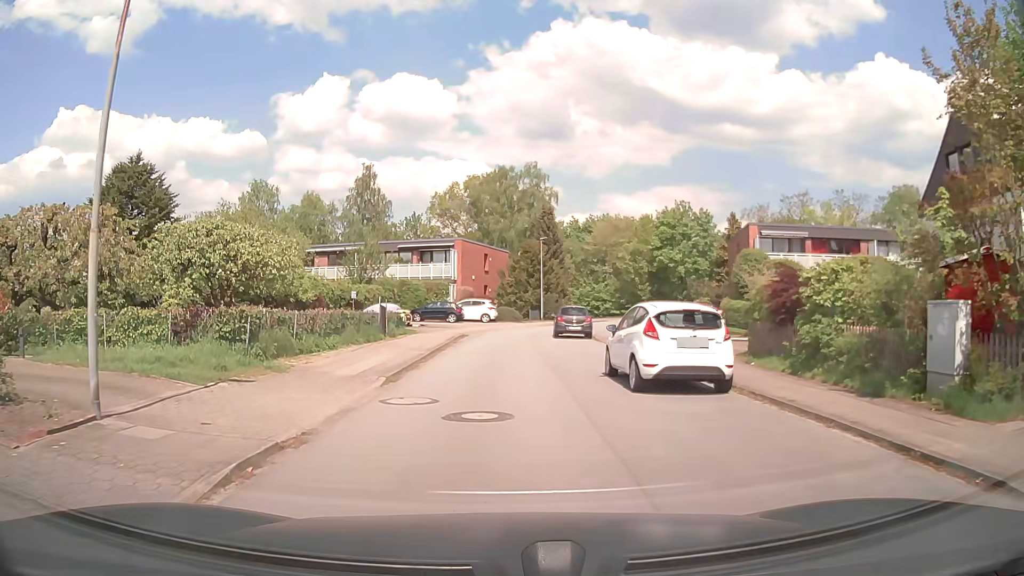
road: residential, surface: asphalt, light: Day
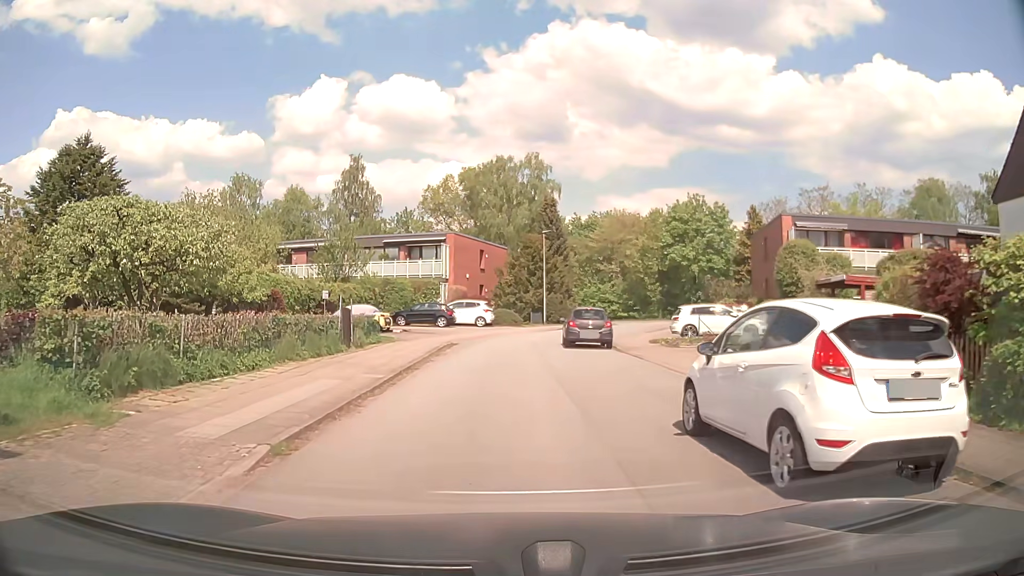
(0.0, +6.2) m; 0°
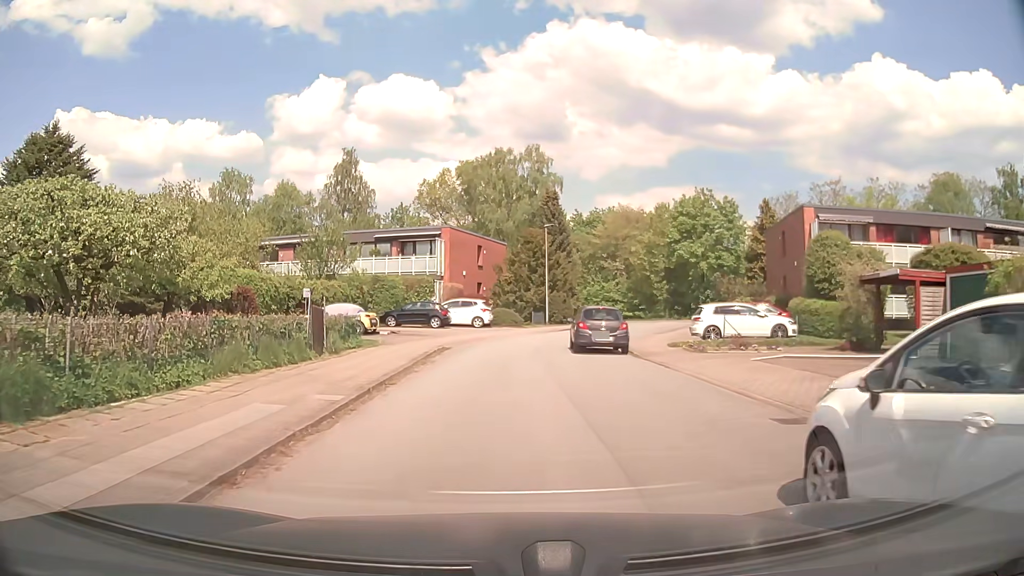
(0.0, +3.3) m; 0°
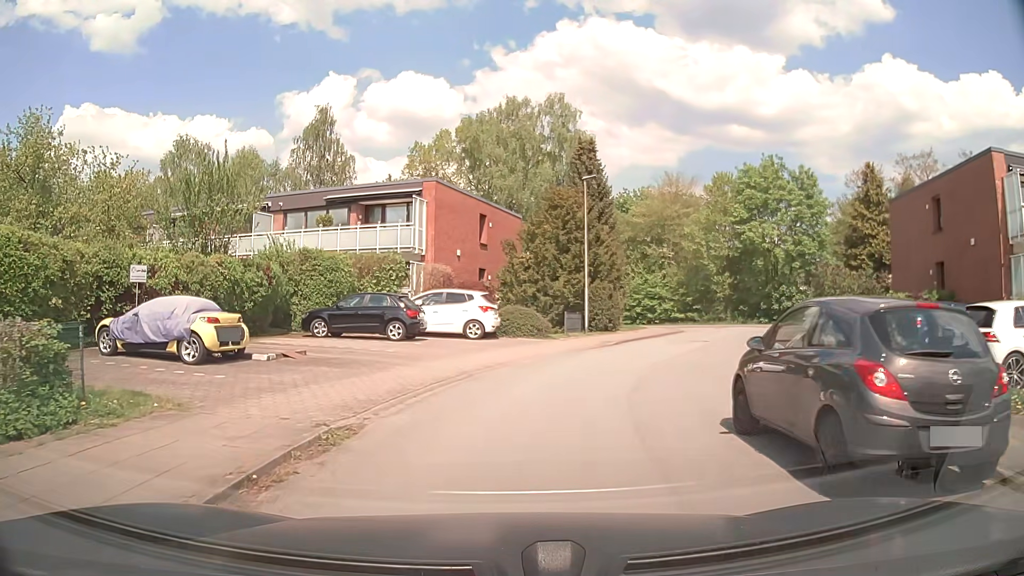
(-0.2, +16.2) m; -1°
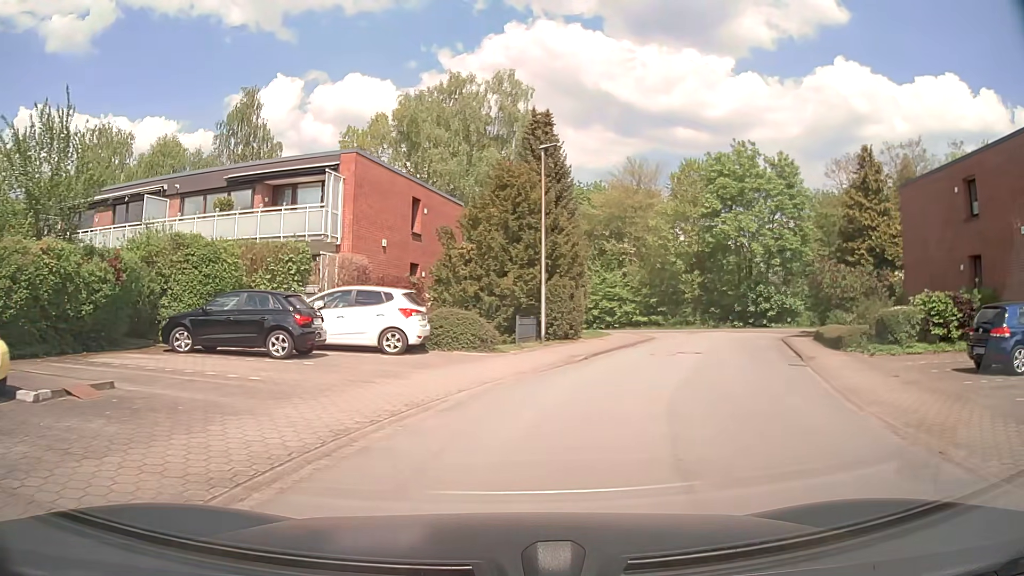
(+0.2, +6.0) m; +5°
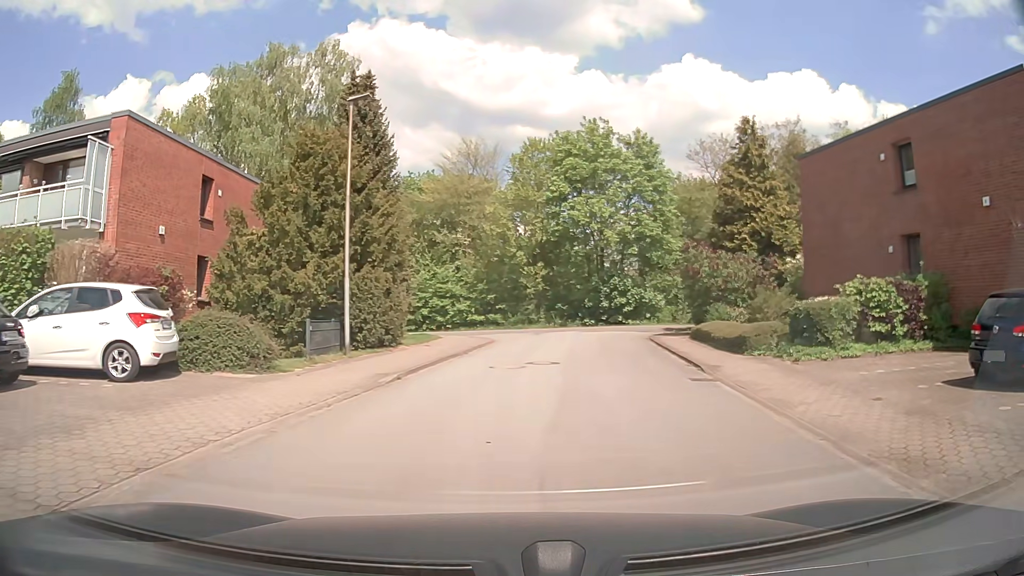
(+0.7, +5.3) m; +15°
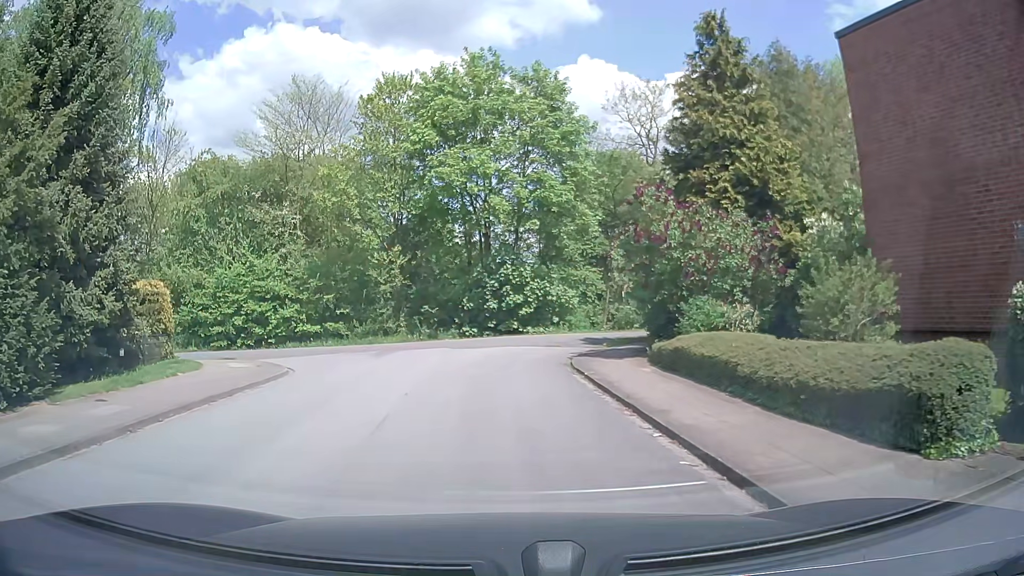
(+1.7, +12.4) m; +7°
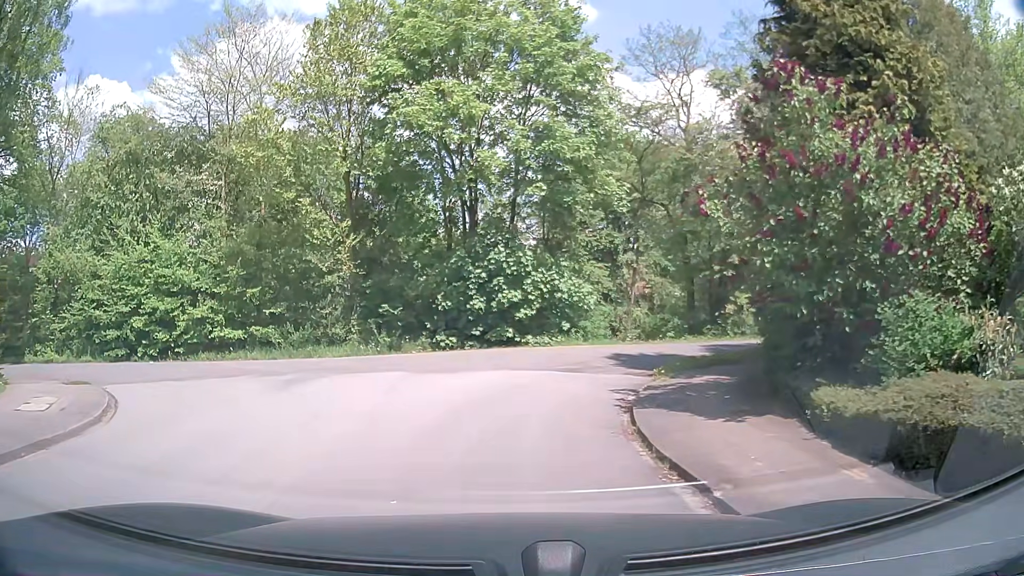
(0.0, +7.8) m; +1°
